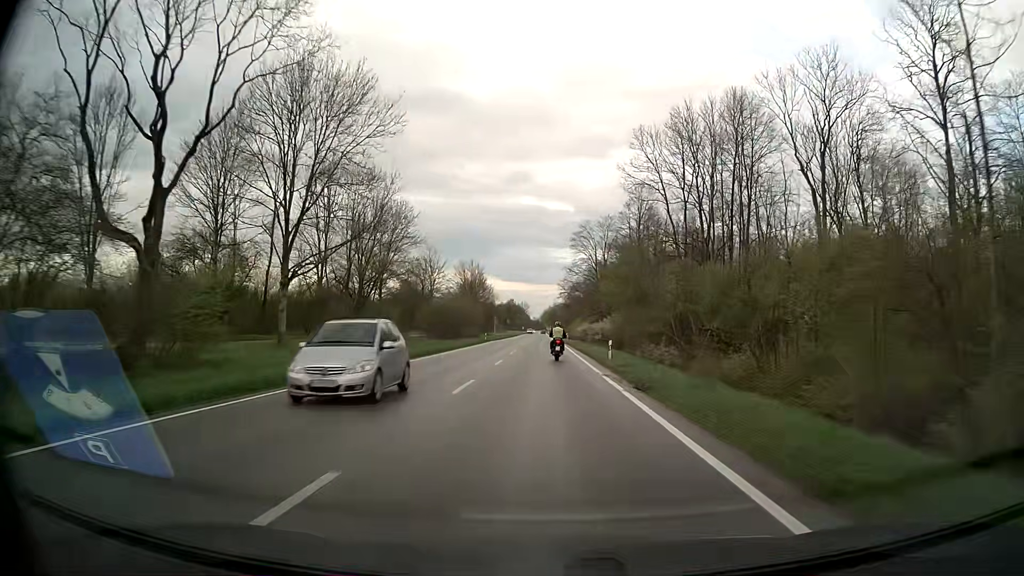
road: secondary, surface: asphalt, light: Day
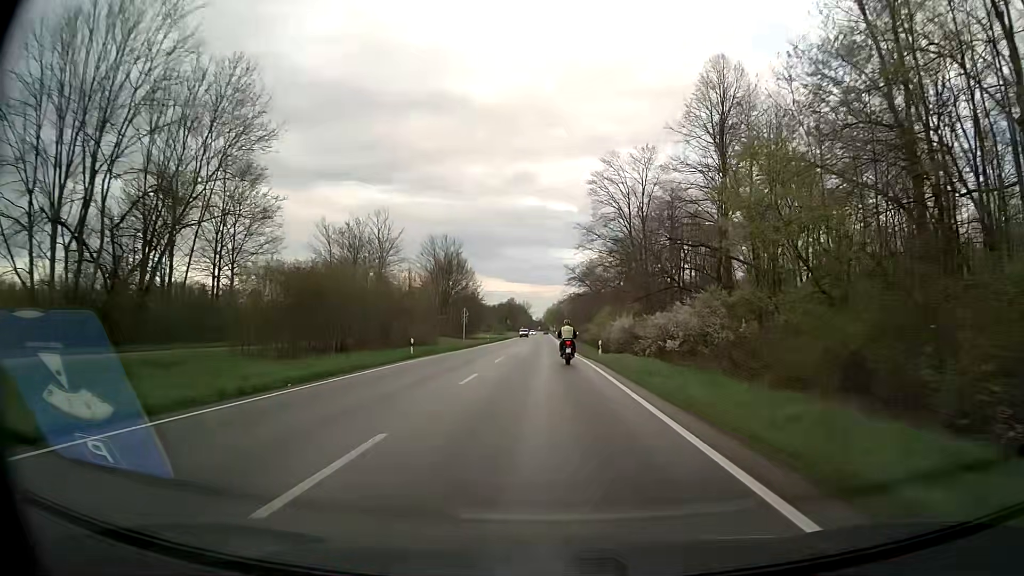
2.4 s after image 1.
(-0.1, +45.8) m; 0°
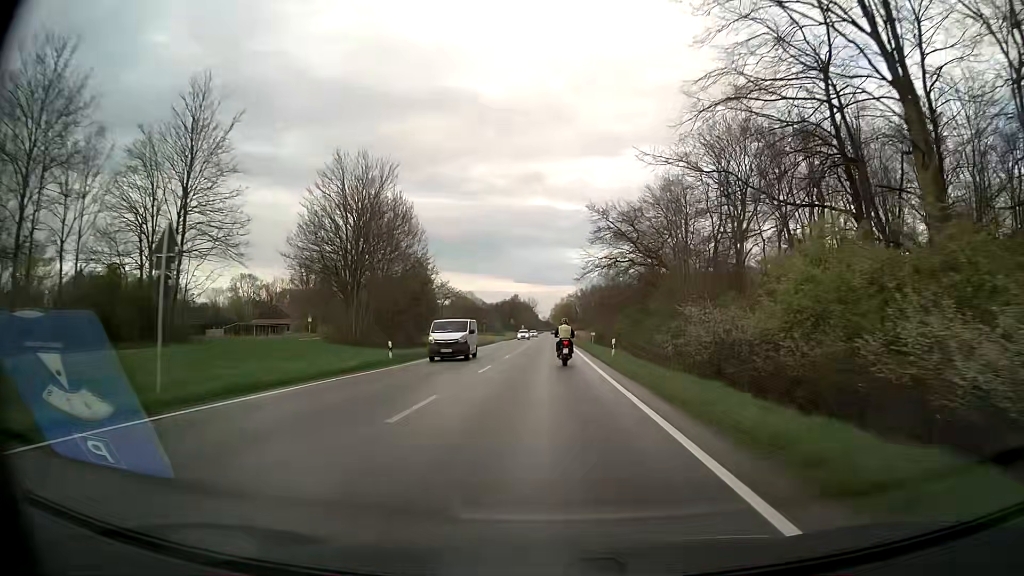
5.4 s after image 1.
(-0.1, +55.4) m; -1°
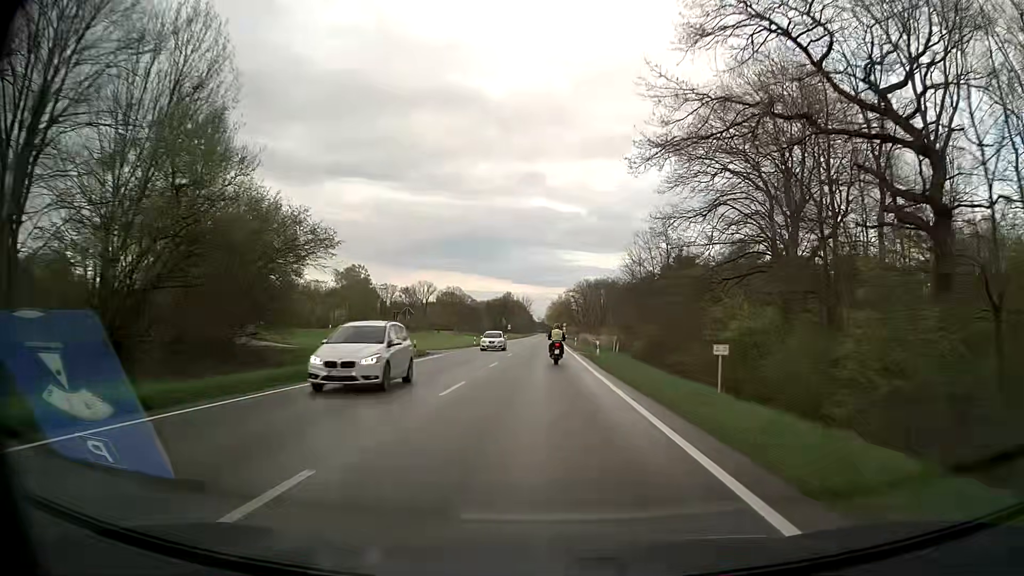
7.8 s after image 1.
(+0.1, +43.5) m; 0°
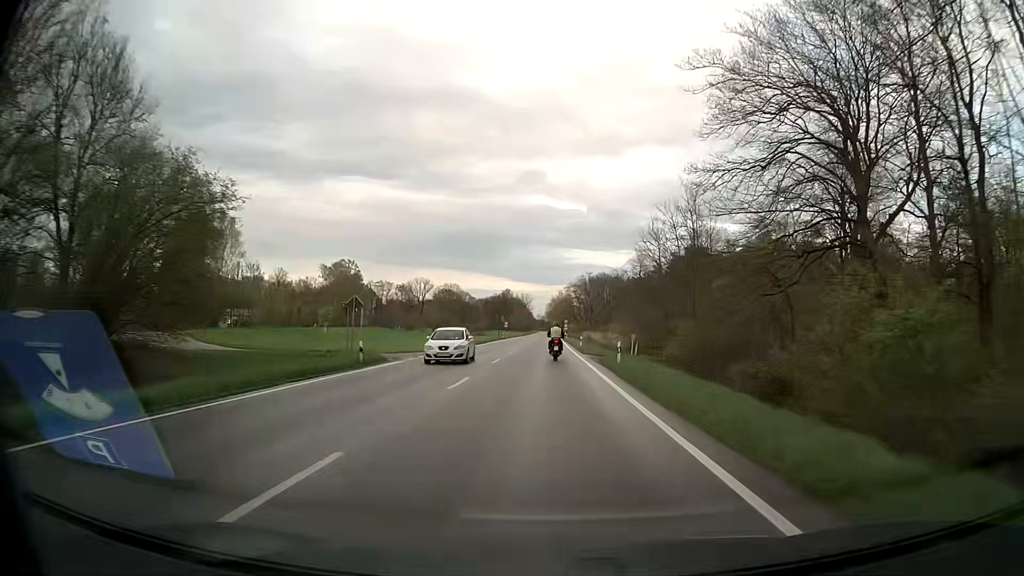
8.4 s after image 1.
(0.0, +11.0) m; 0°
(0, +10) (0, +20) (0, +30) (0, +40) (0, +50) (0, +60) (0, +70) (0, +80) (0, +90) (0, +100) m
